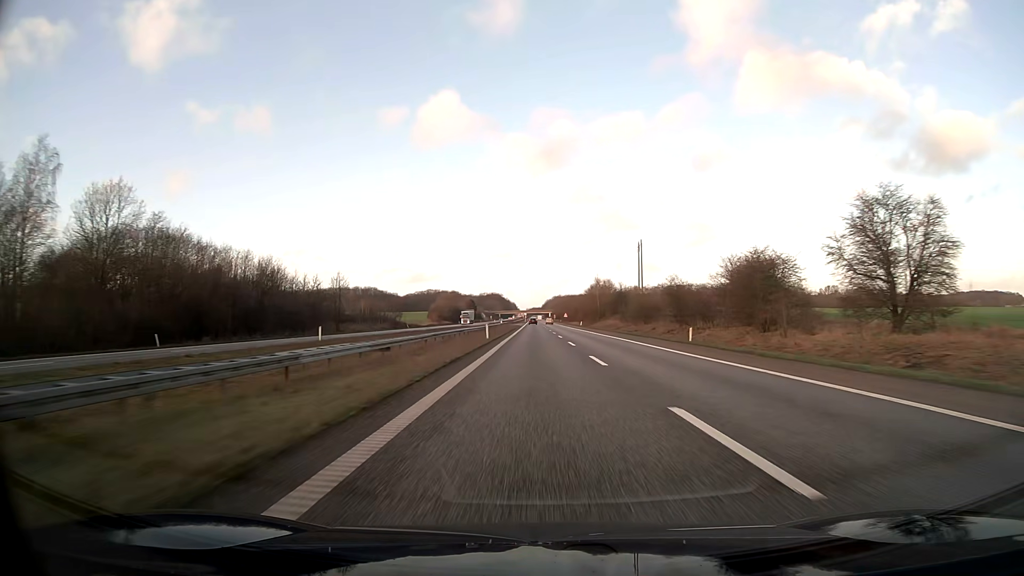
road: motorway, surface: asphalt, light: Day
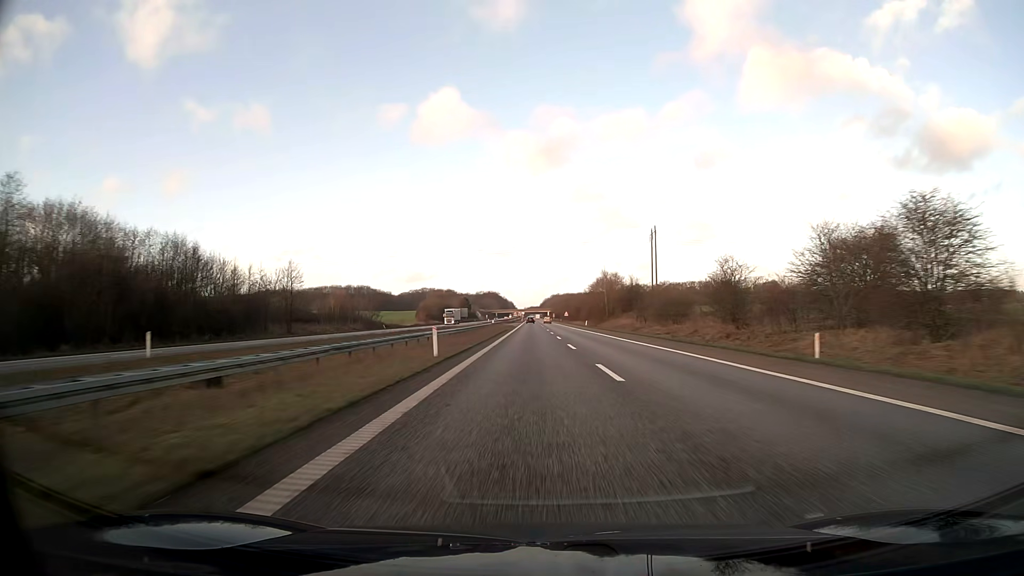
(0.0, +20.6) m; 0°
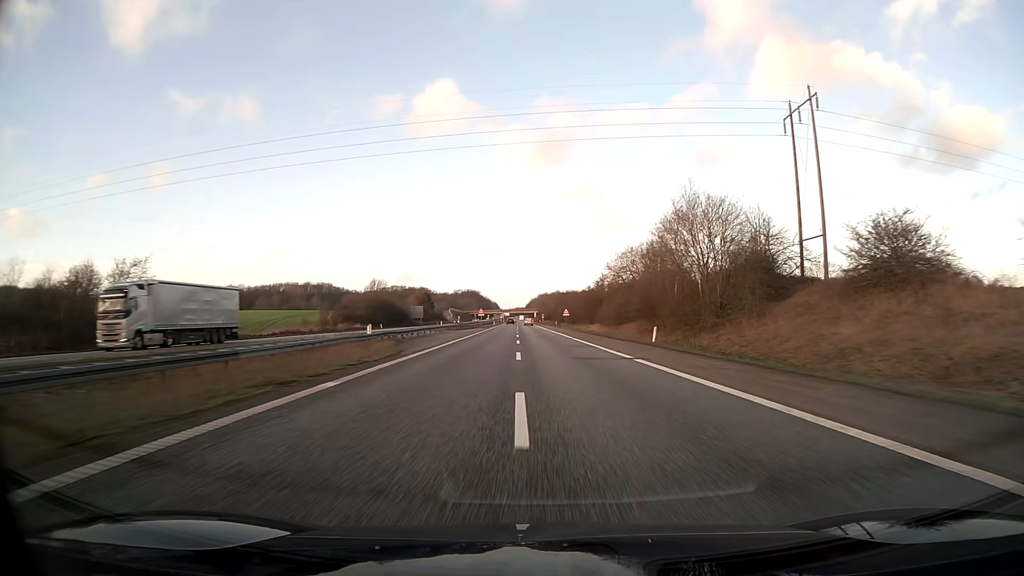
(+0.9, +82.6) m; +1°
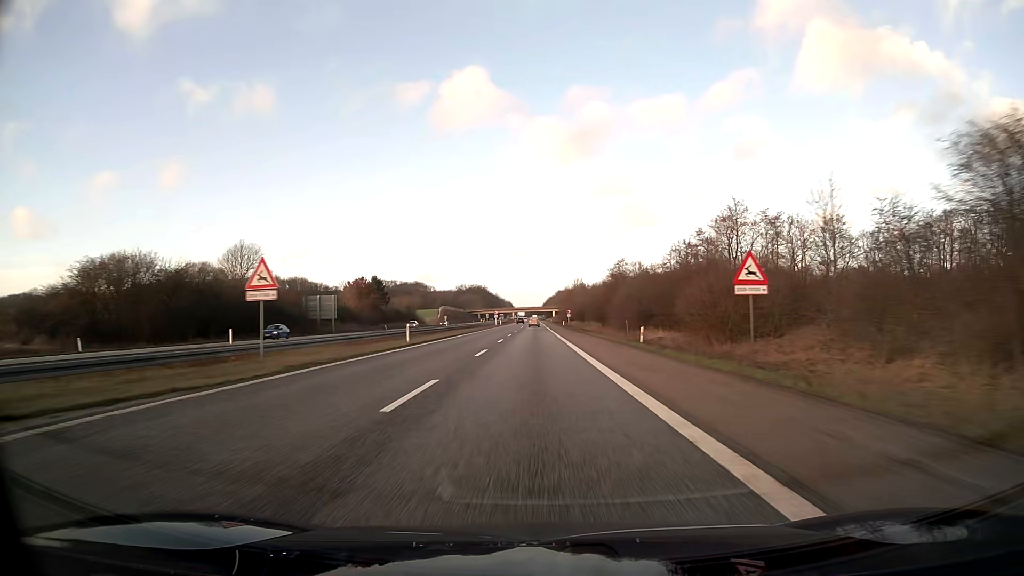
(-1.1, +103.3) m; -1°
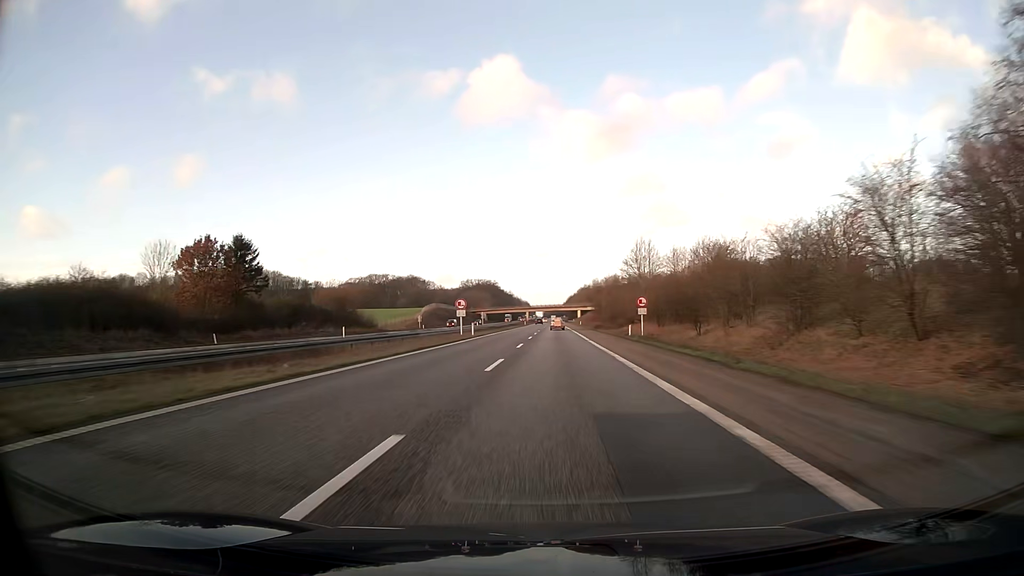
(-0.9, +82.5) m; -1°
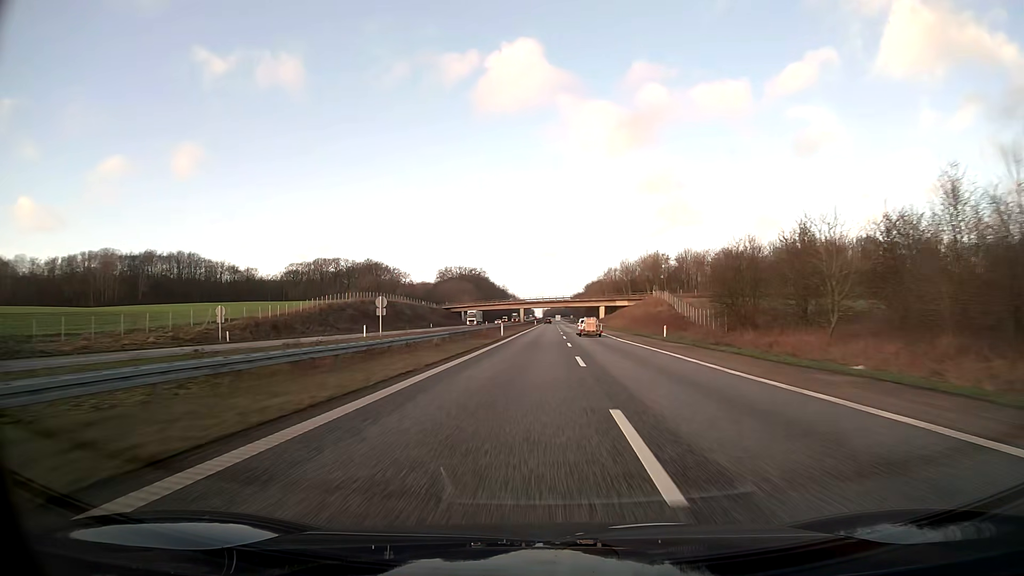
(-0.9, +103.0) m; 0°
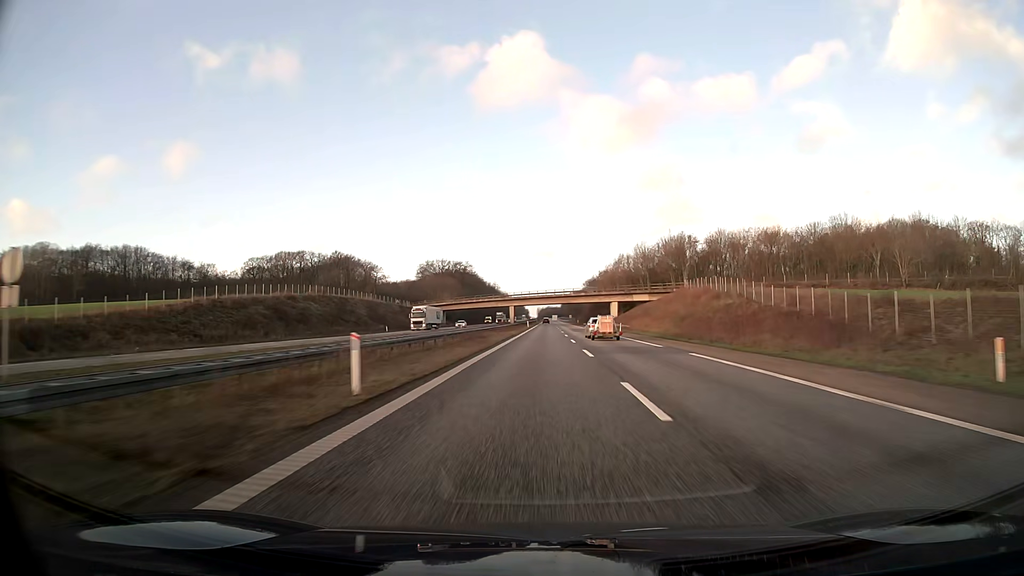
(+0.2, +41.2) m; 0°
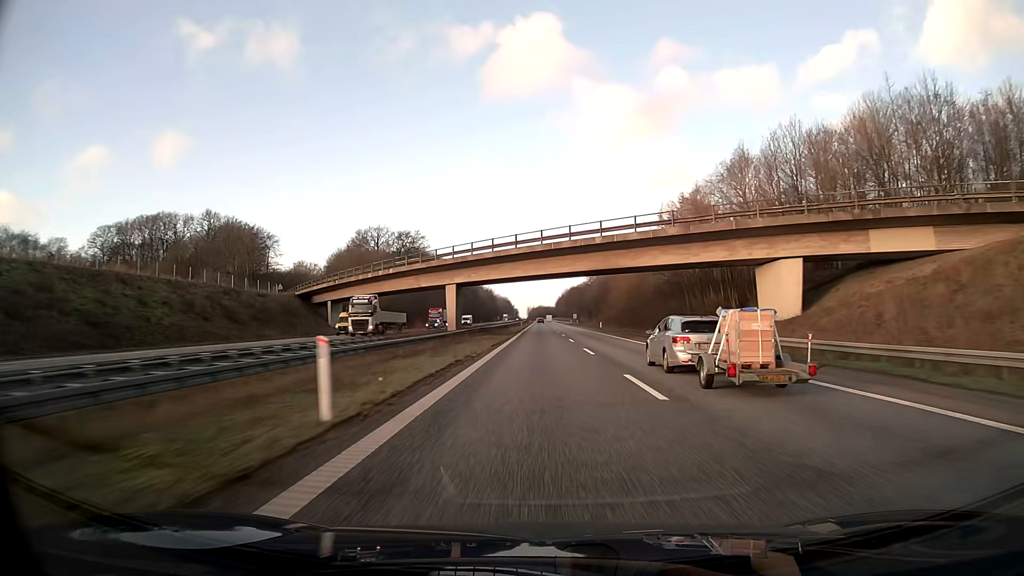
(+0.9, +103.0) m; +1°
(0, +10) (0, +20) (0, +30) (0, +40) (0, +50) (0, +60) (0, +70) (0, +80) (0, +90) (0, +100) m
